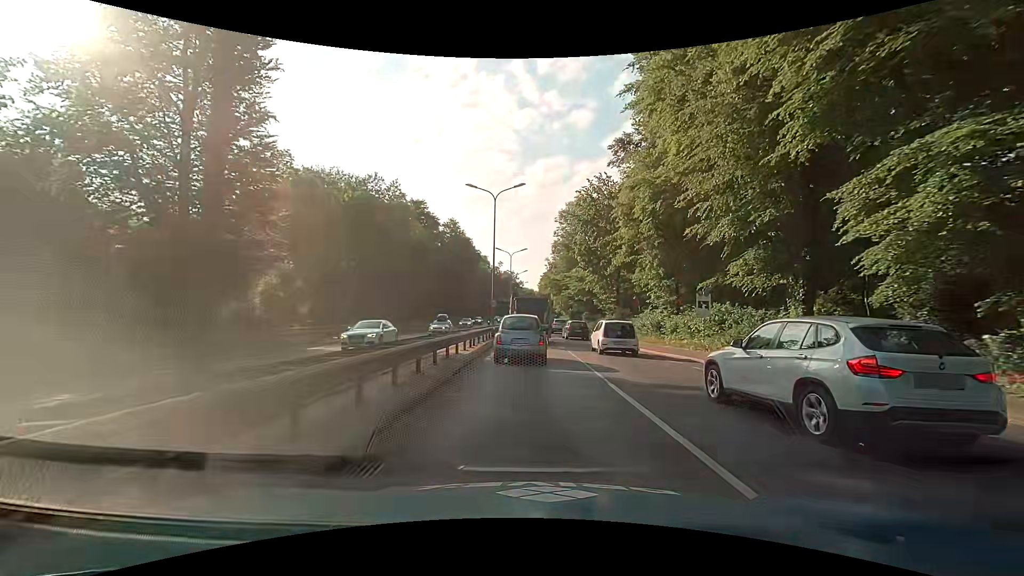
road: trunk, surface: asphalt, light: Day
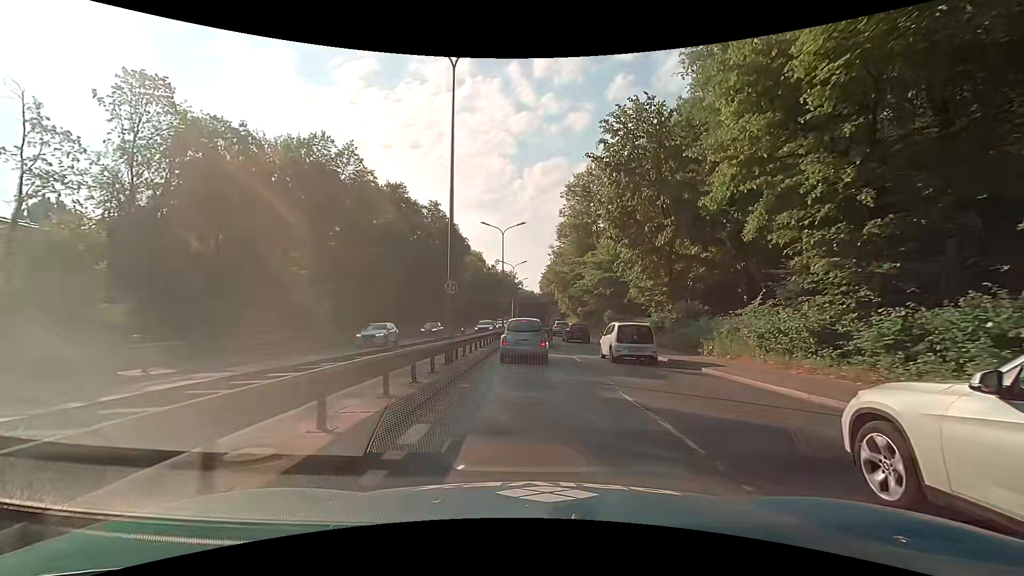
(+0.1, +19.1) m; 0°
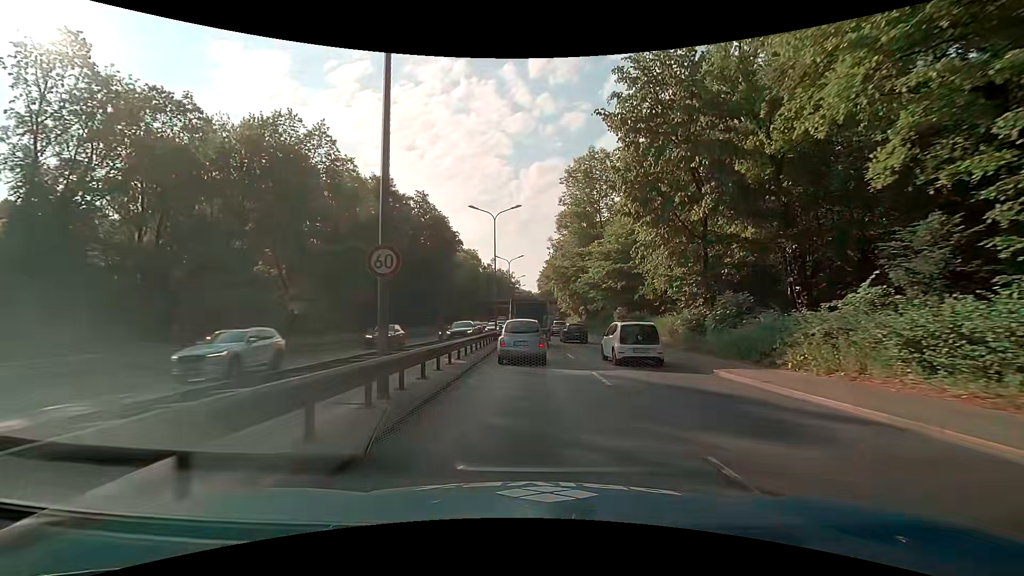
(+0.1, +7.0) m; +1°
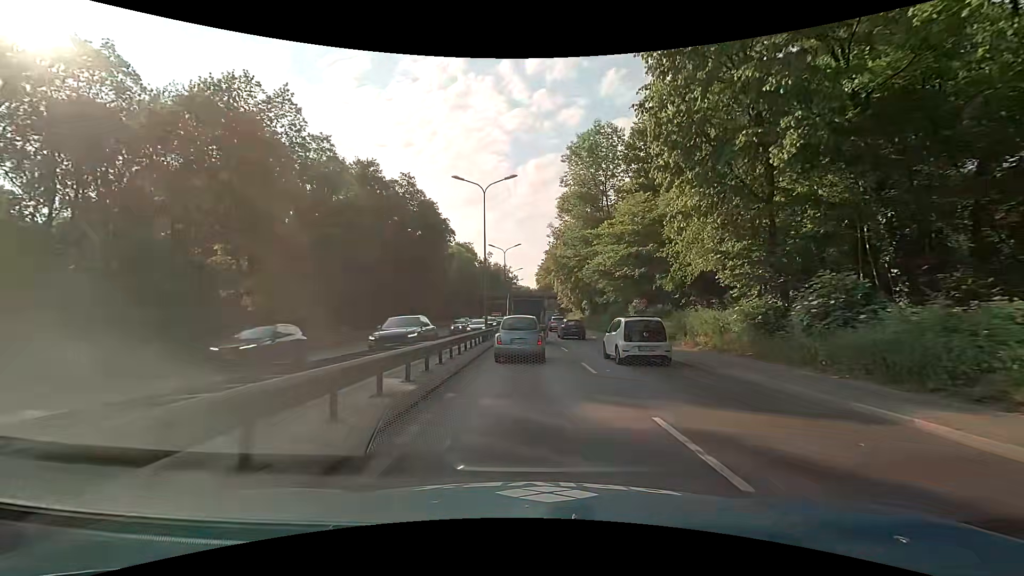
(0.0, +7.2) m; 0°
